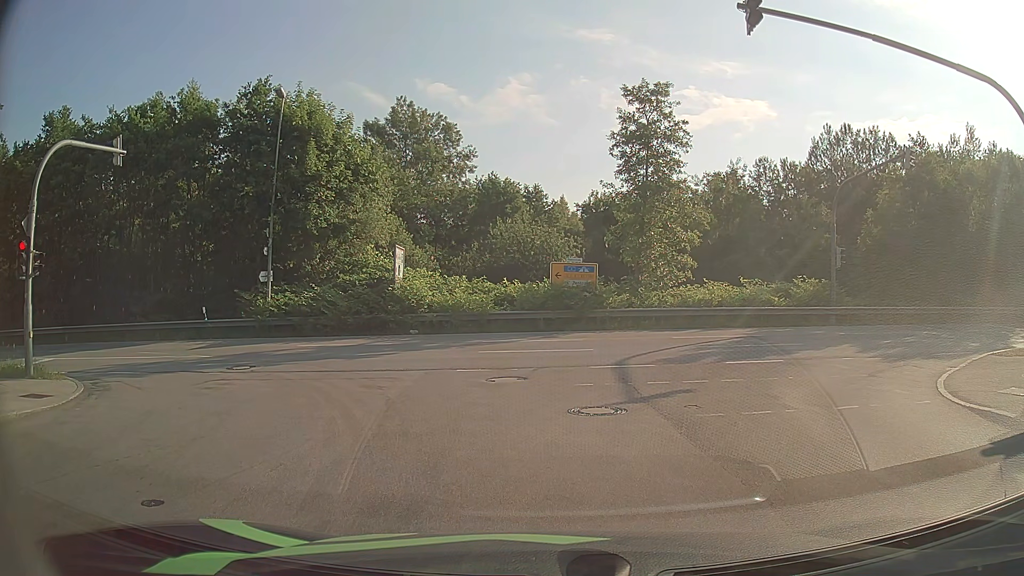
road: residential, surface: asphalt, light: Day
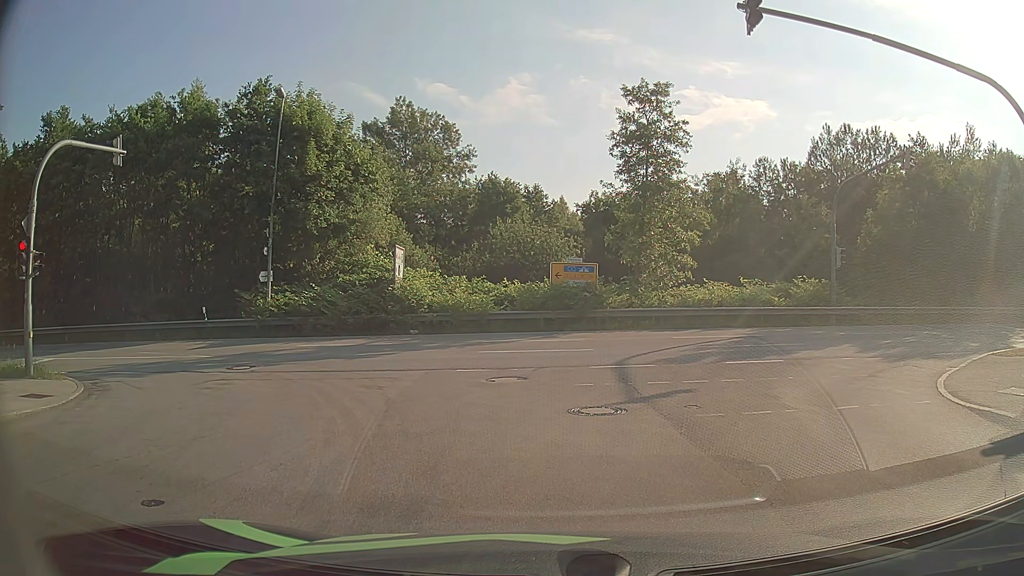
(0.0, 0.0) m; 0°
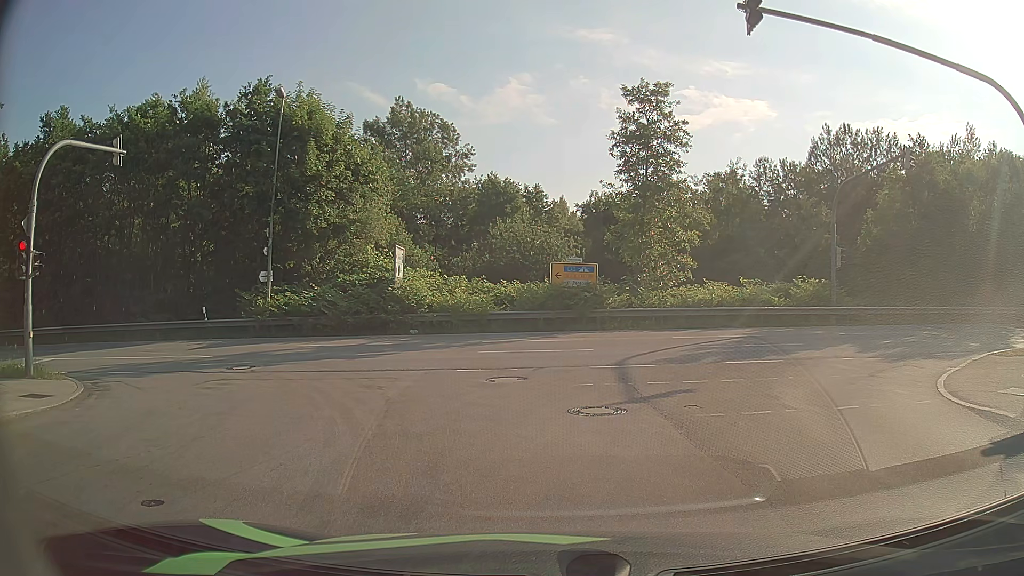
(0.0, 0.0) m; 0°
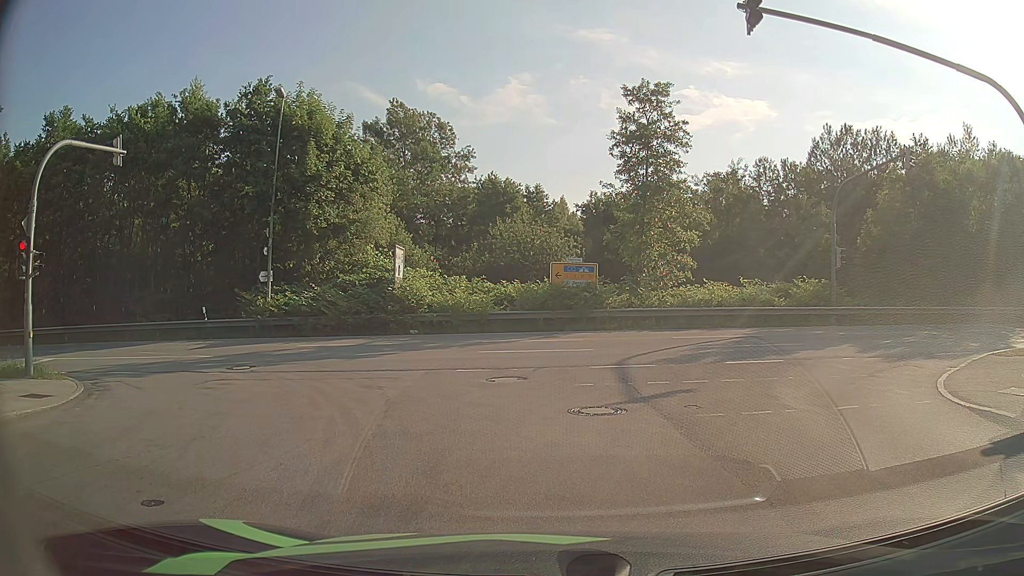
(0.0, 0.0) m; 0°
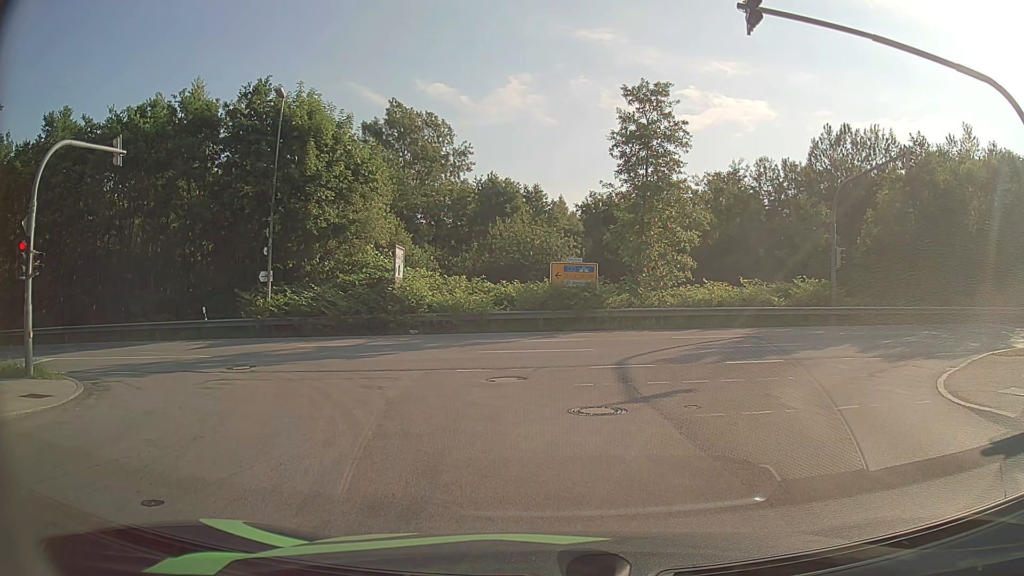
(0.0, 0.0) m; 0°
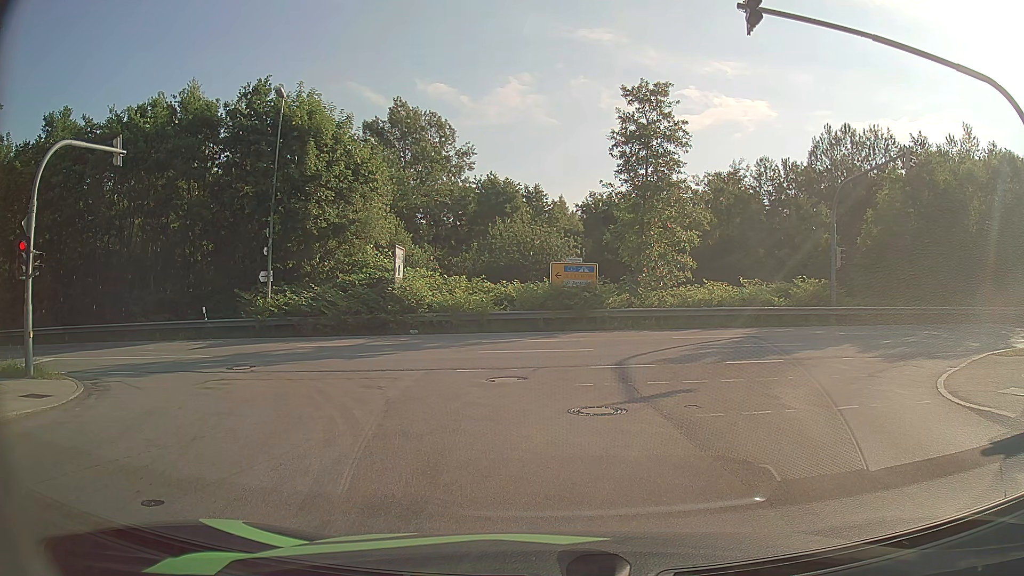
(0.0, 0.0) m; 0°
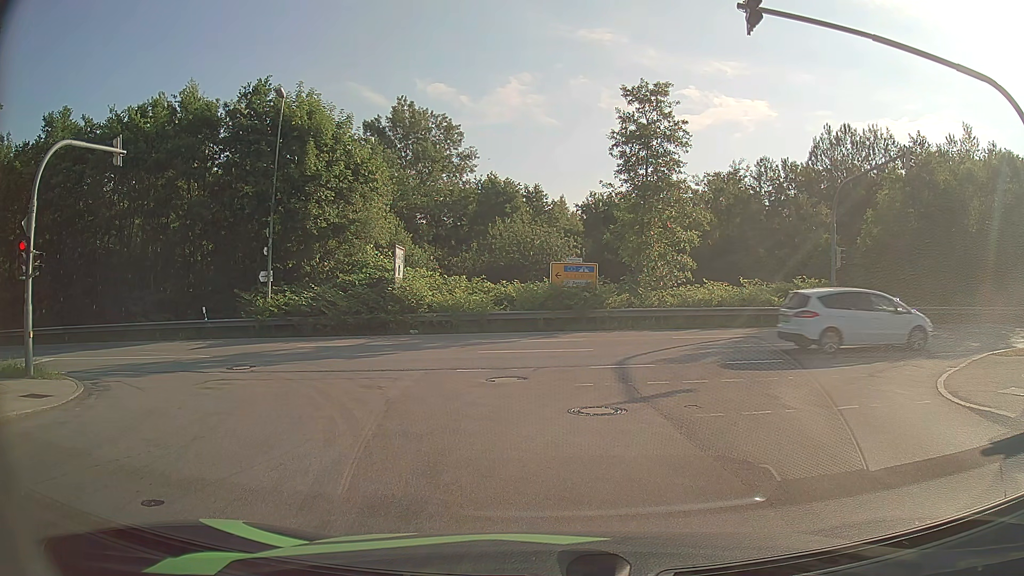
(0.0, 0.0) m; 0°
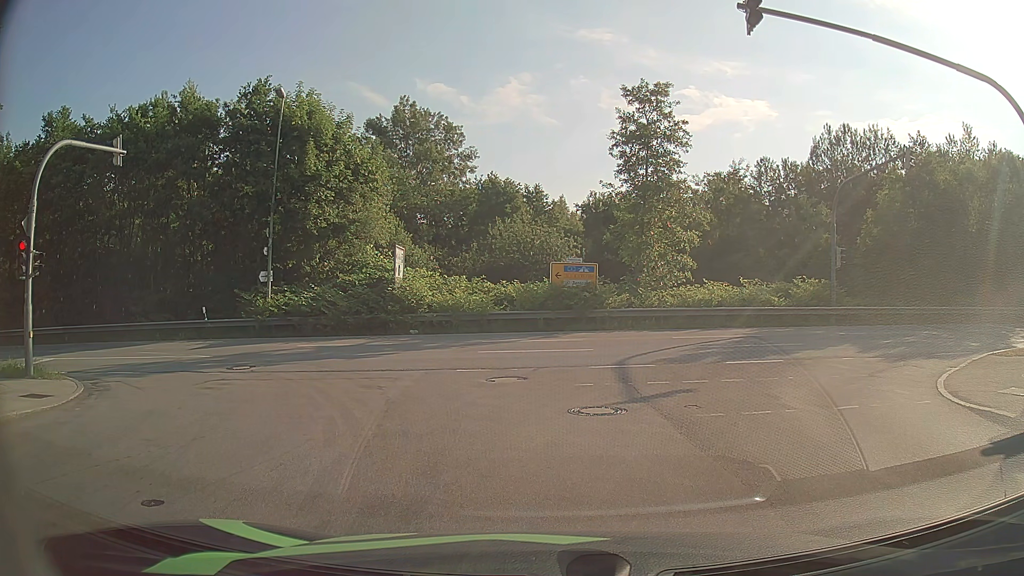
(0.0, 0.0) m; 0°
